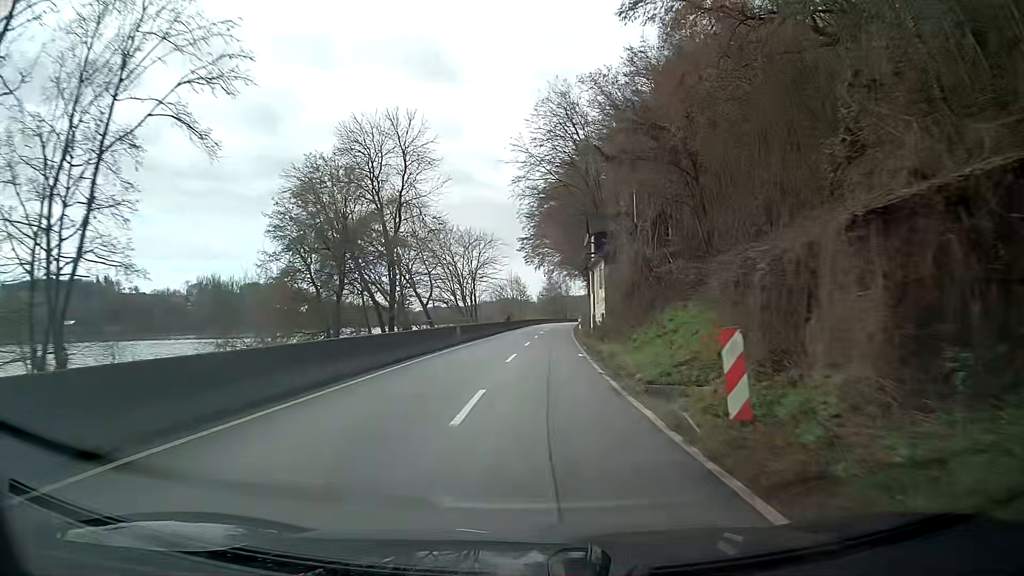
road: secondary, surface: asphalt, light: Day
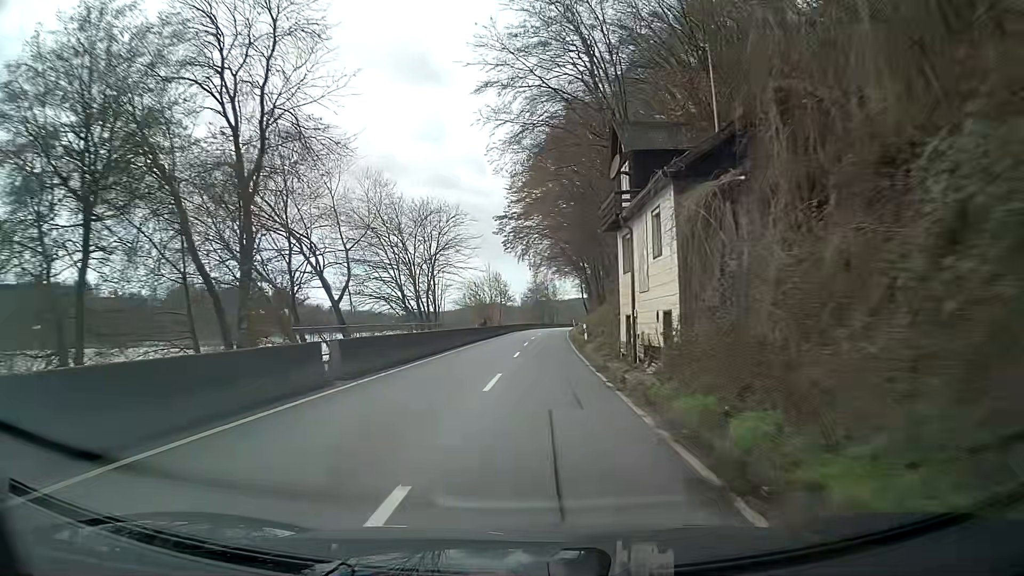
(+0.2, +19.3) m; +2°
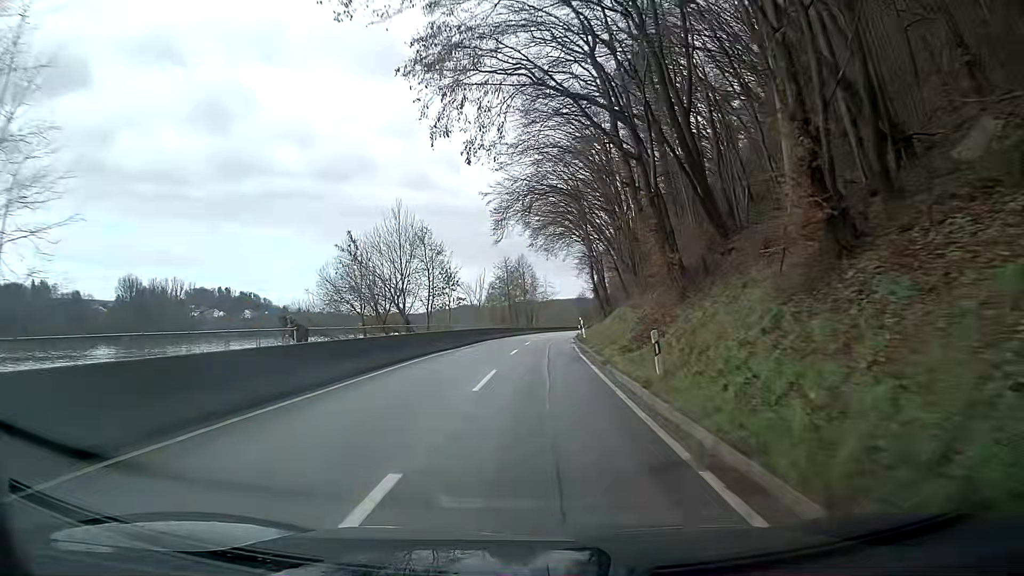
(+0.8, +47.6) m; +2°
